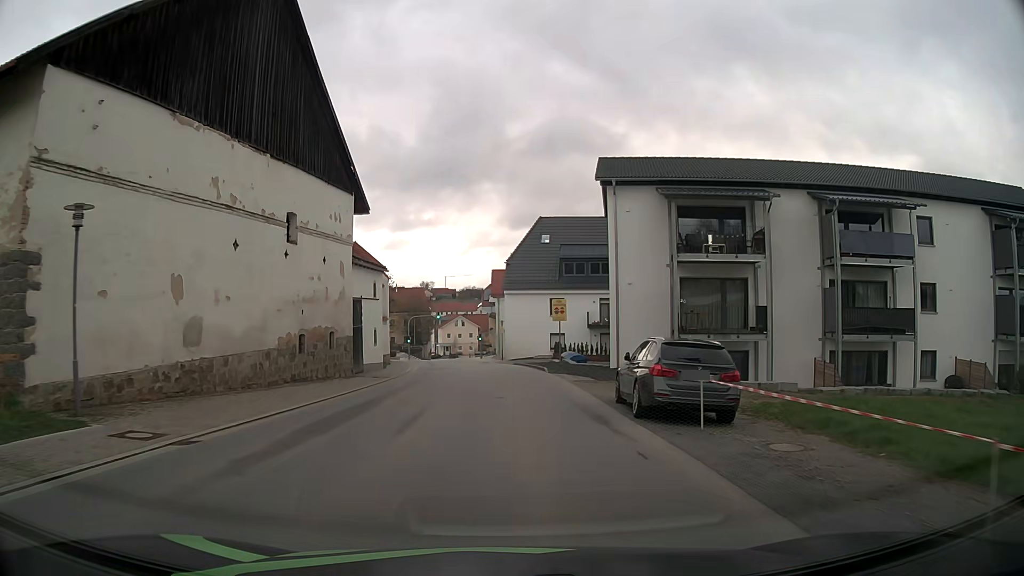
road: tertiary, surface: asphalt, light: Day
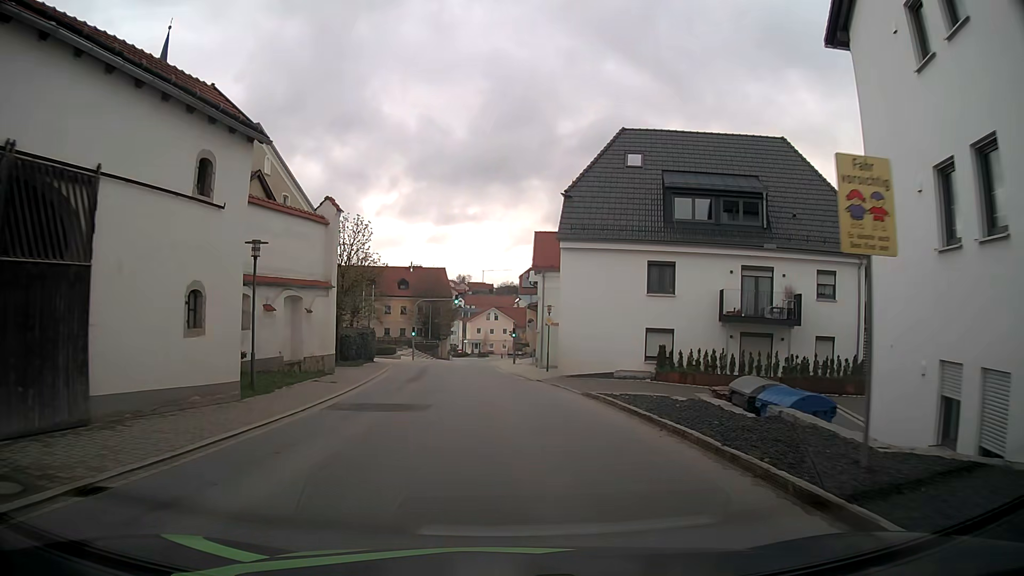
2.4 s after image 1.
(-0.6, +25.3) m; -4°
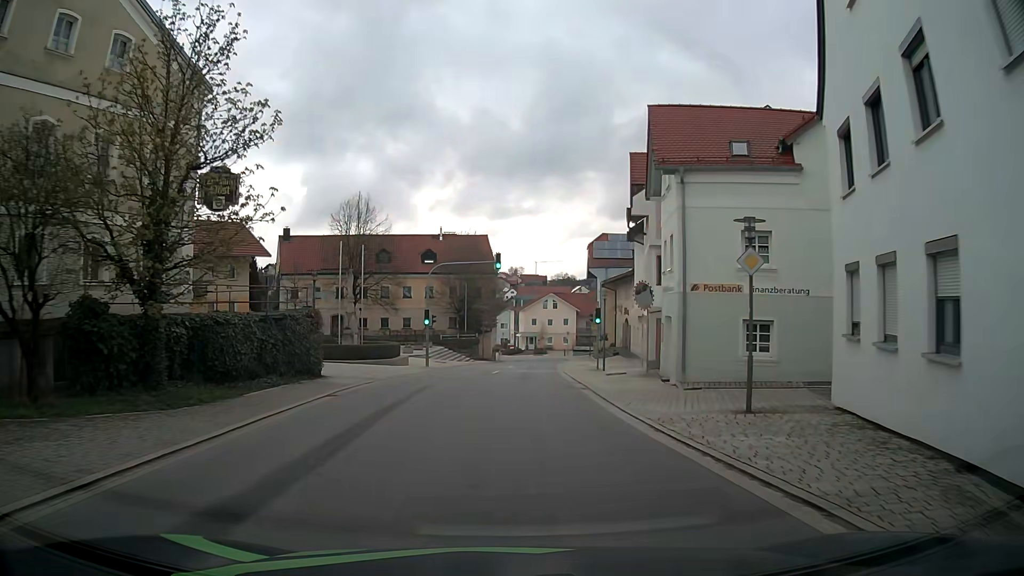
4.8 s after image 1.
(-0.9, +25.7) m; -4°
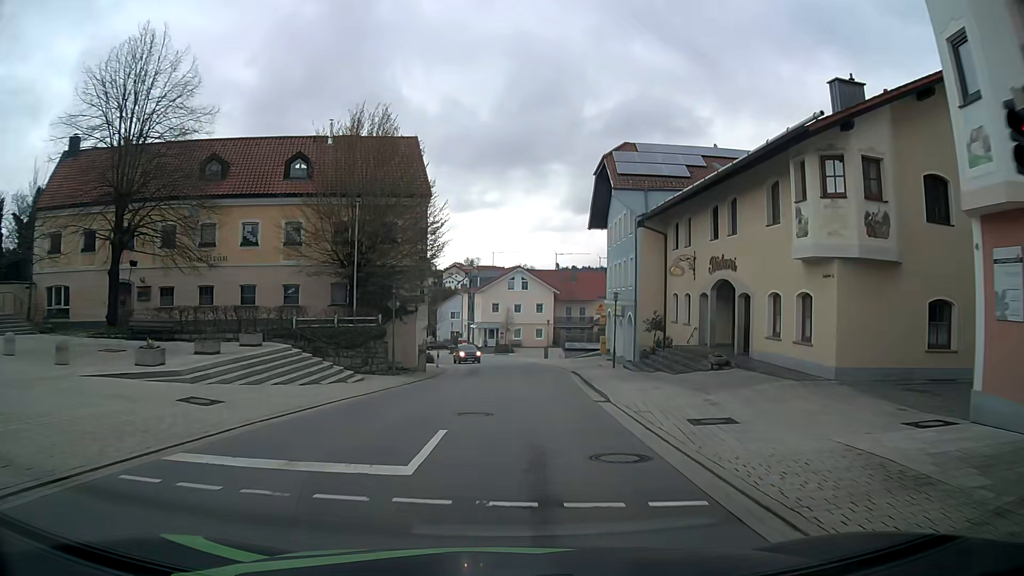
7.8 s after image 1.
(+0.4, +33.0) m; +3°
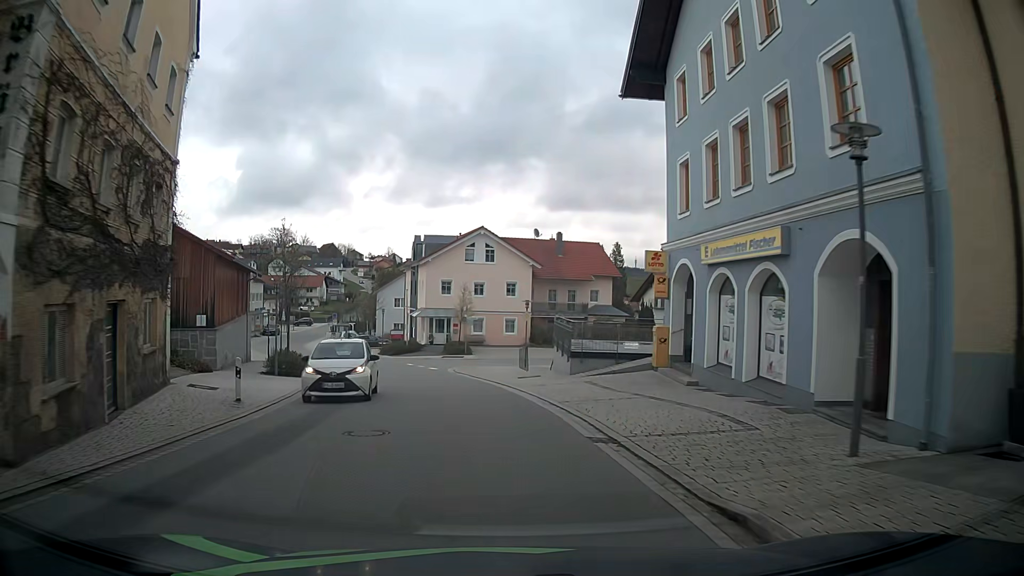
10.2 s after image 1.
(+1.1, +26.8) m; +3°
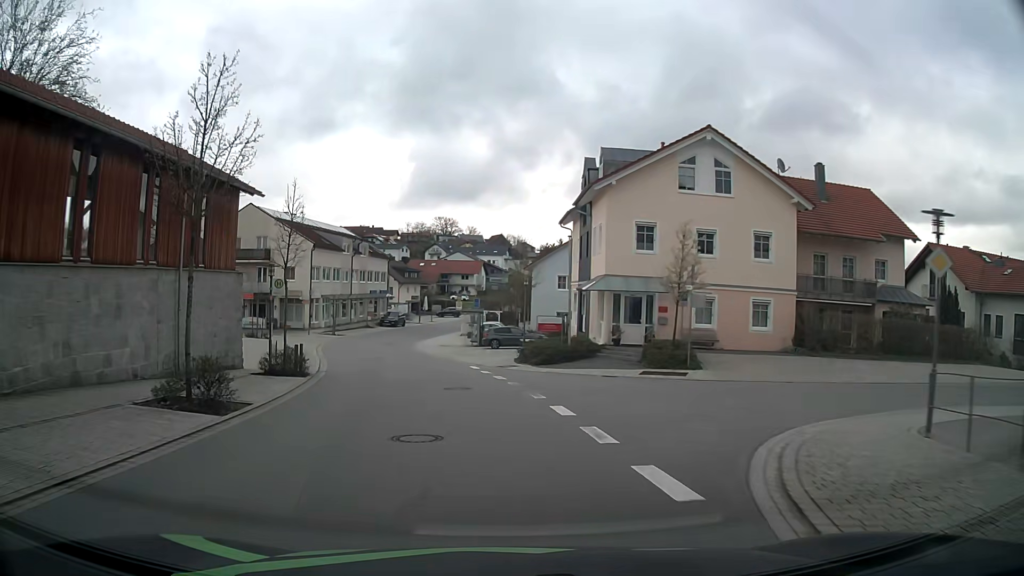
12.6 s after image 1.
(-3.1, +27.1) m; -15°
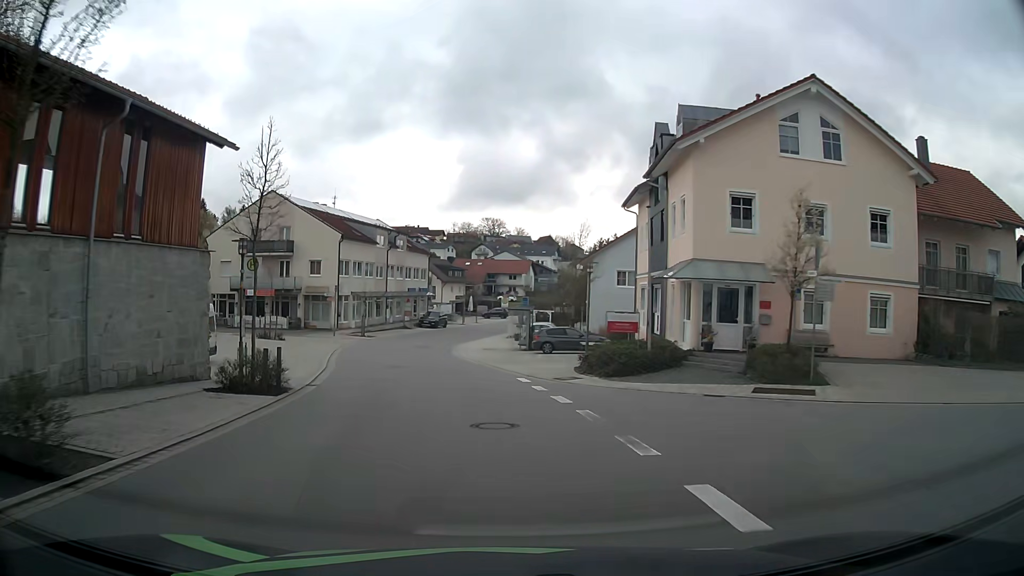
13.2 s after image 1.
(-0.2, +6.9) m; -4°
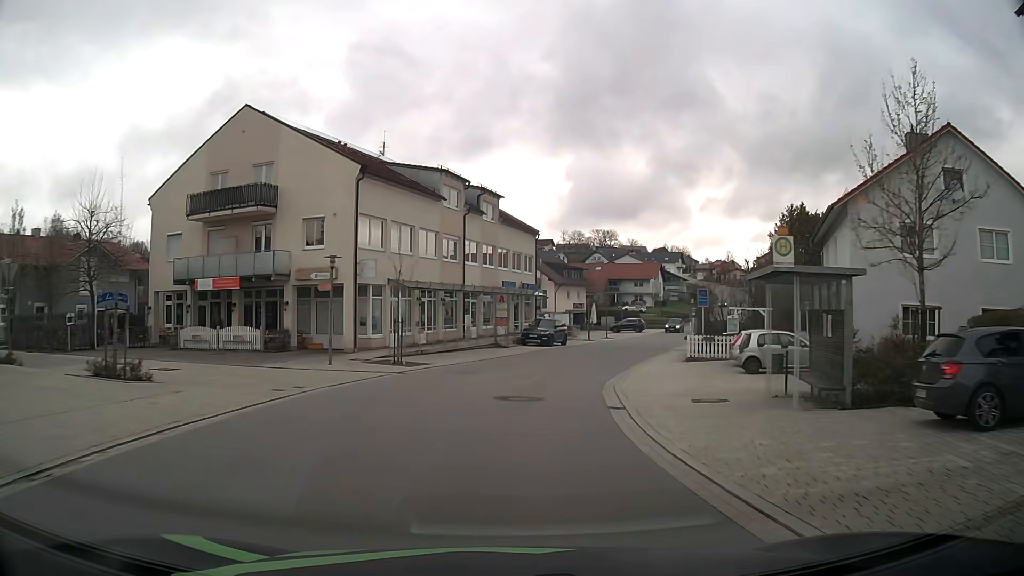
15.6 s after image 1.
(-3.0, +27.8) m; -10°
(0, +10) (+2, +20) (+4, +30) (+7, +39) (+11, +49) (+14, +58) (+18, +67) (+22, +76) (+26, +85) (+30, +94) m
